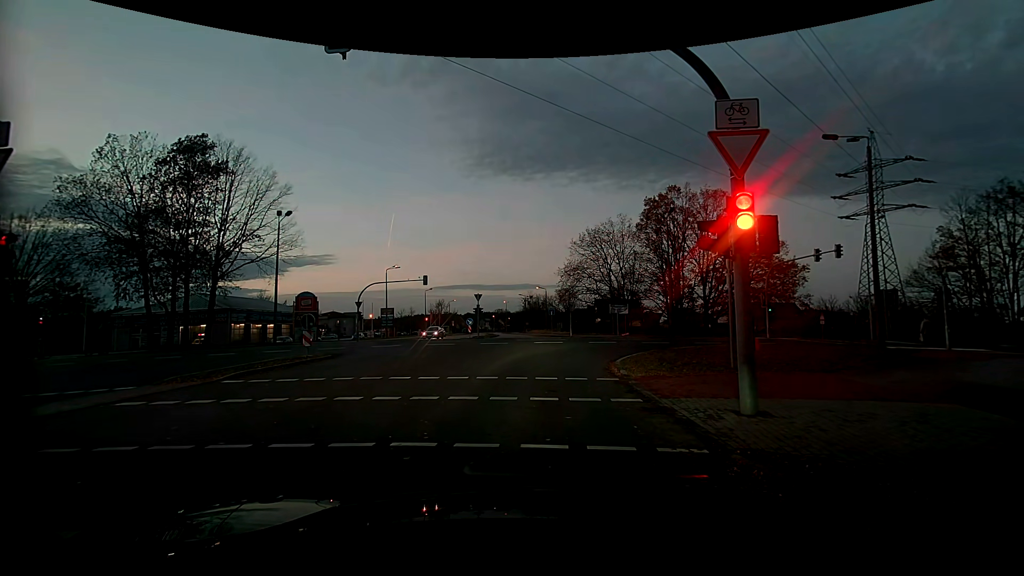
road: tertiary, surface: asphalt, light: Dusk
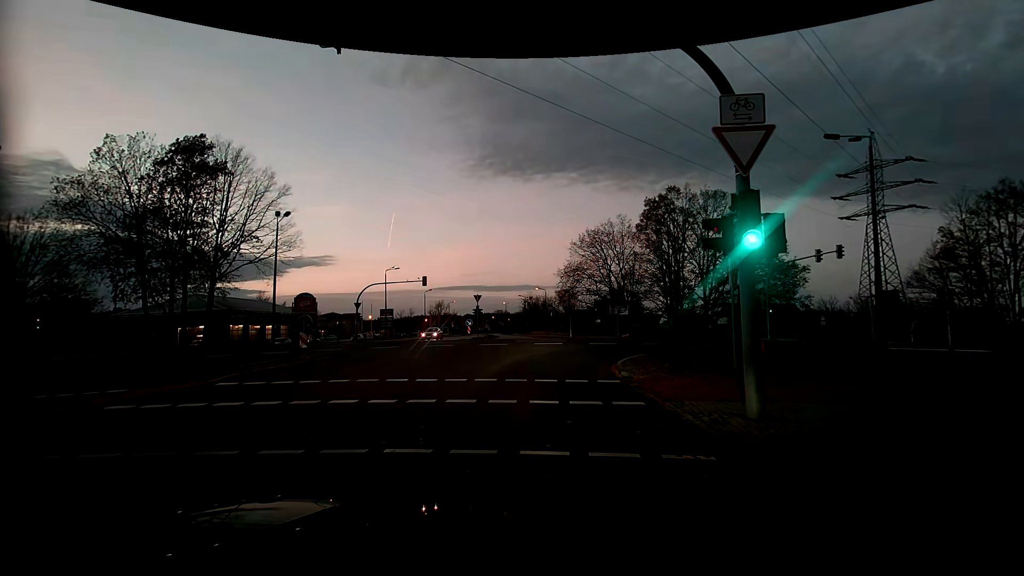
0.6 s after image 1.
(0.0, +0.3) m; 0°
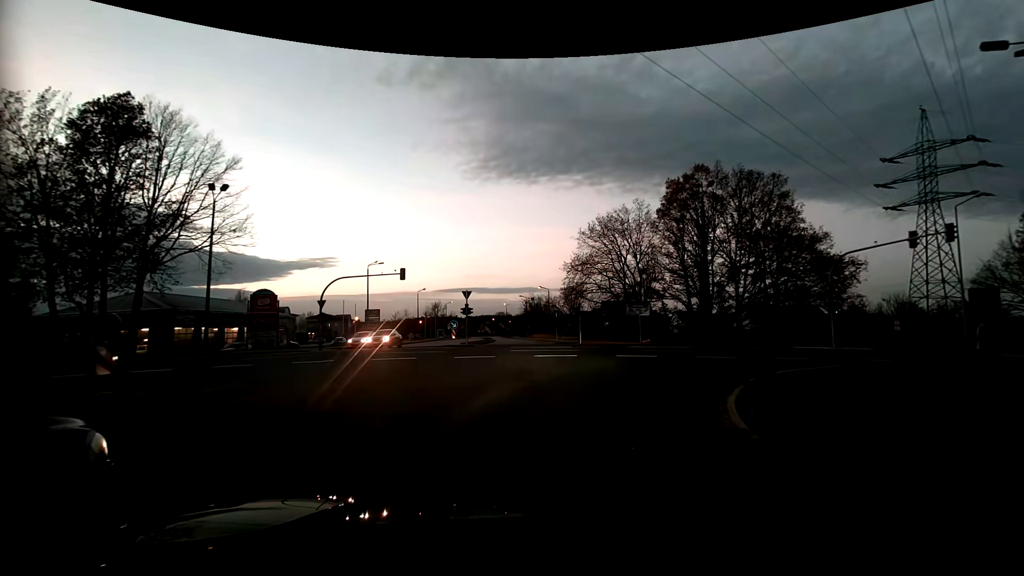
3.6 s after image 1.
(+0.4, +9.7) m; +2°
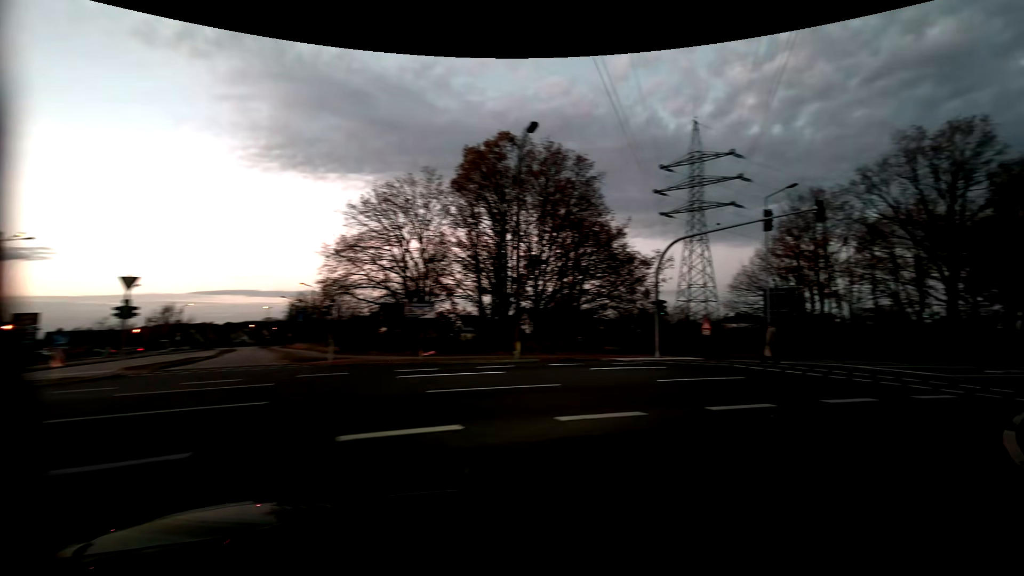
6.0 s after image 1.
(+1.8, +13.2) m; +24°
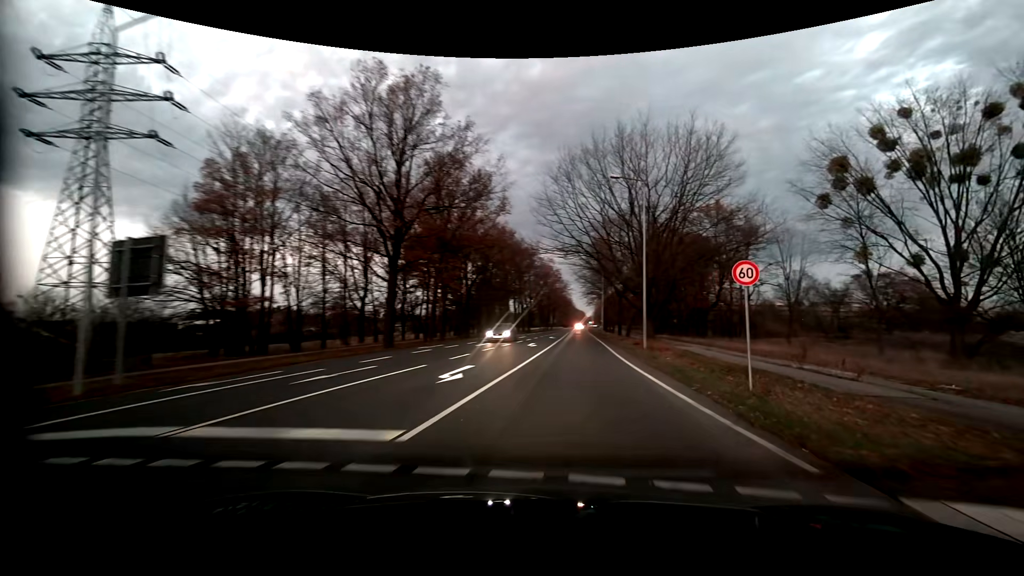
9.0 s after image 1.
(+9.7, +16.2) m; +55°
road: primary
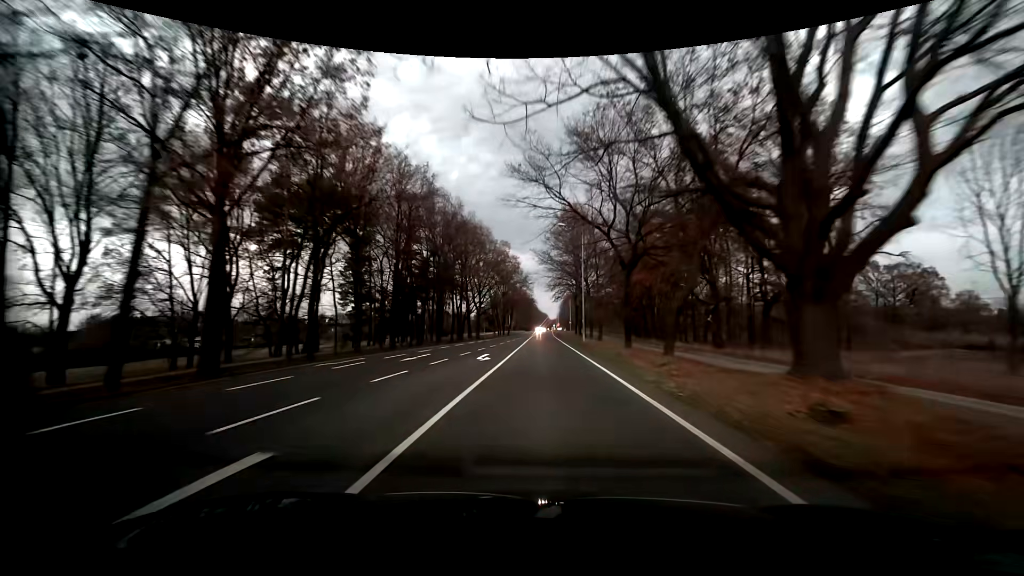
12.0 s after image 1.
(+2.3, +31.7) m; +4°
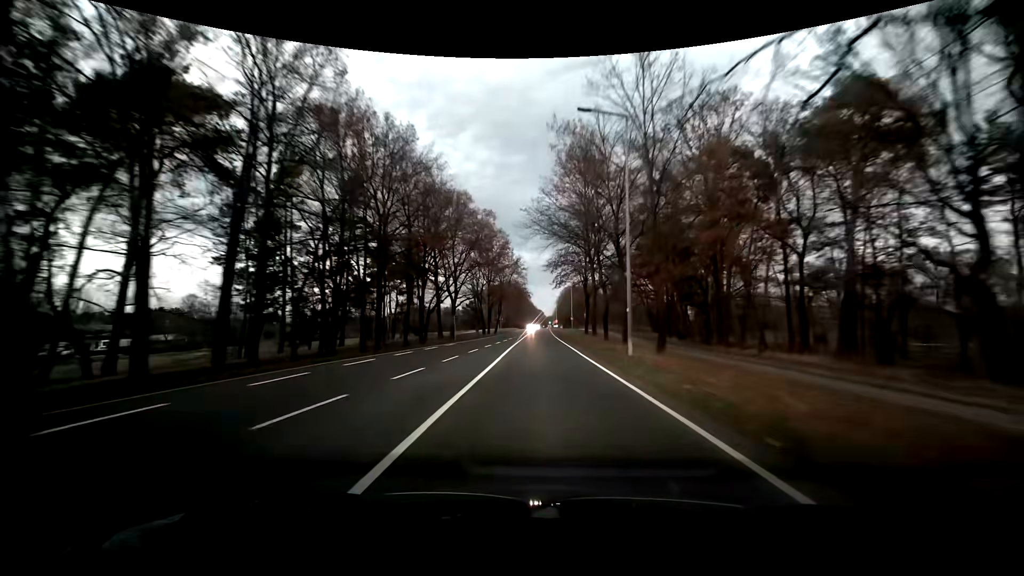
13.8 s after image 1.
(+0.1, +24.3) m; +1°
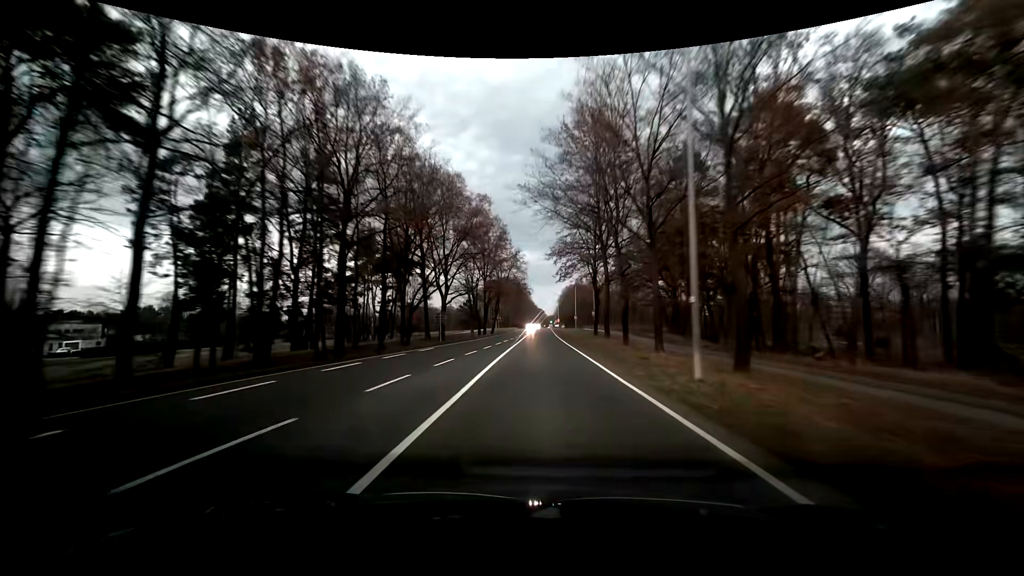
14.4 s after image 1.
(-0.1, +8.5) m; 0°
(0, +10) (0, +20) (0, +30) (0, +40) (0, +50) (0, +60) (0, +70) (0, +80) (0, +90) (0, +100) m
